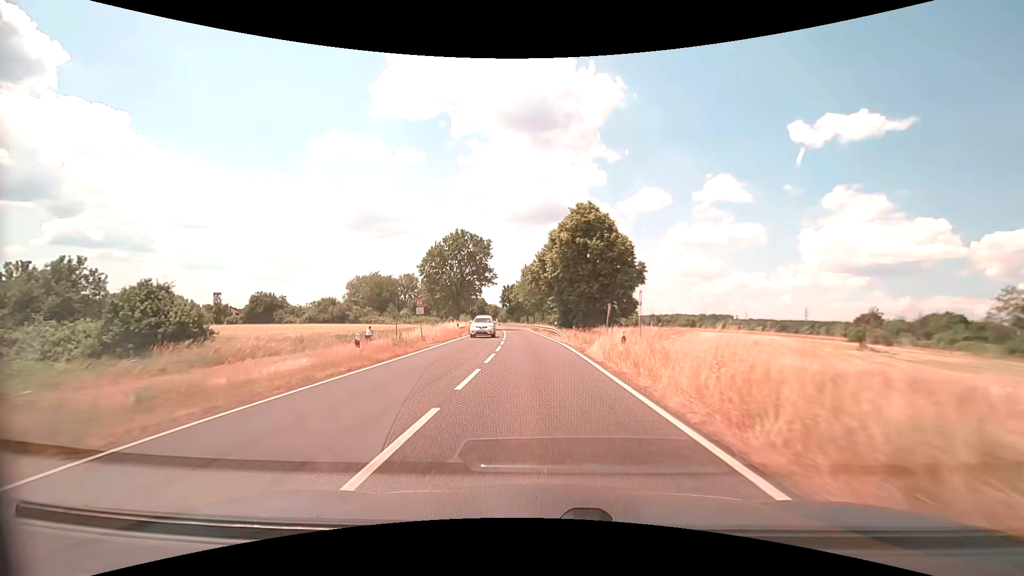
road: primary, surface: asphalt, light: Day
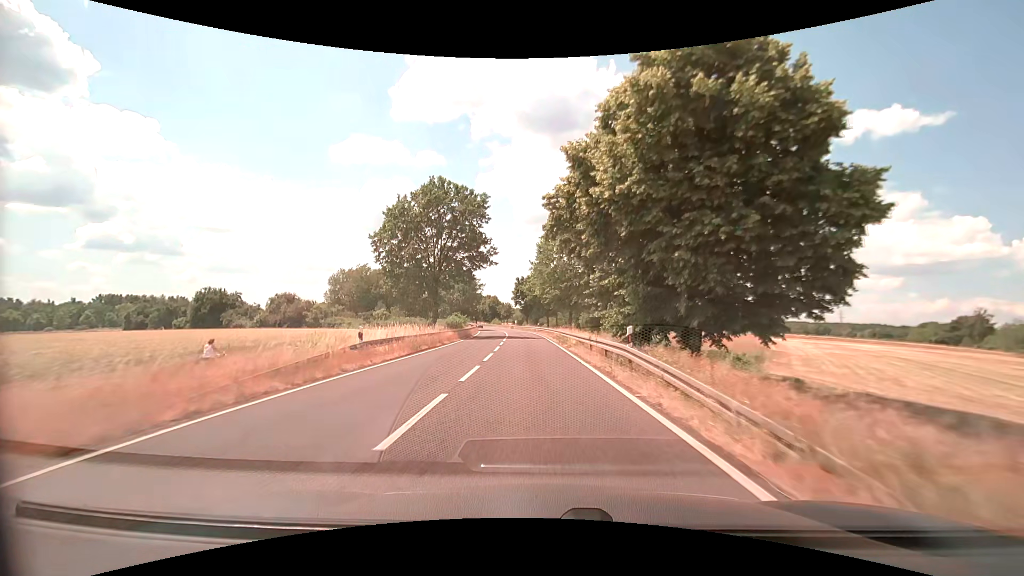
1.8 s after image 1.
(-0.6, +28.6) m; -2°
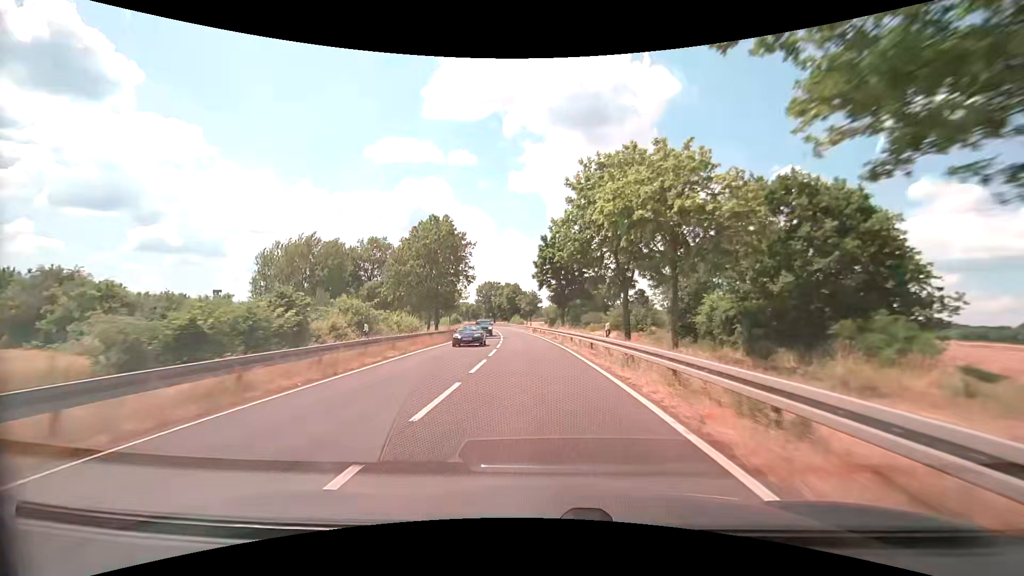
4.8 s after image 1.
(-1.5, +47.7) m; -4°
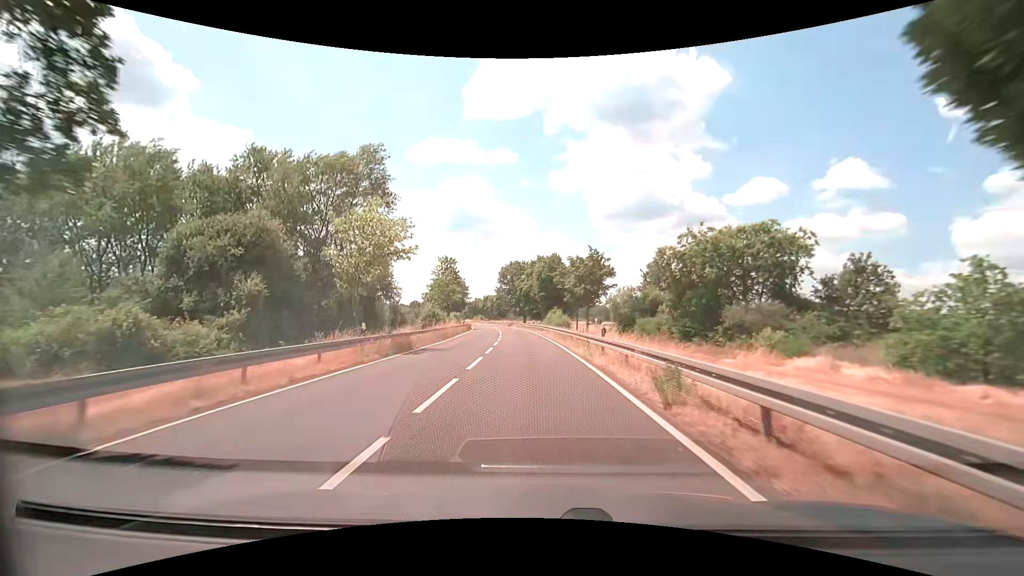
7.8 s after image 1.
(-2.1, +47.9) m; -5°
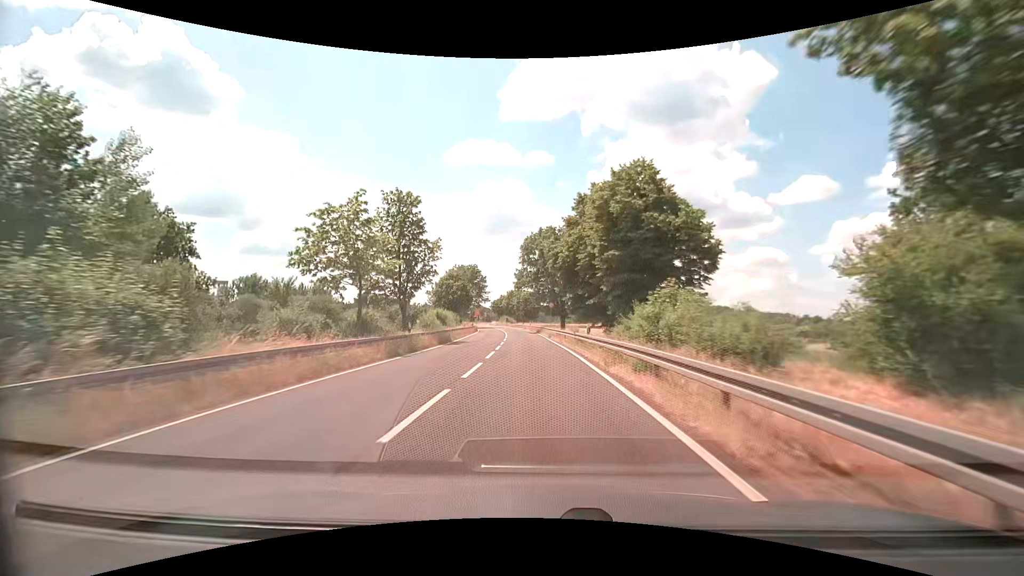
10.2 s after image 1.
(-1.5, +38.6) m; -4°
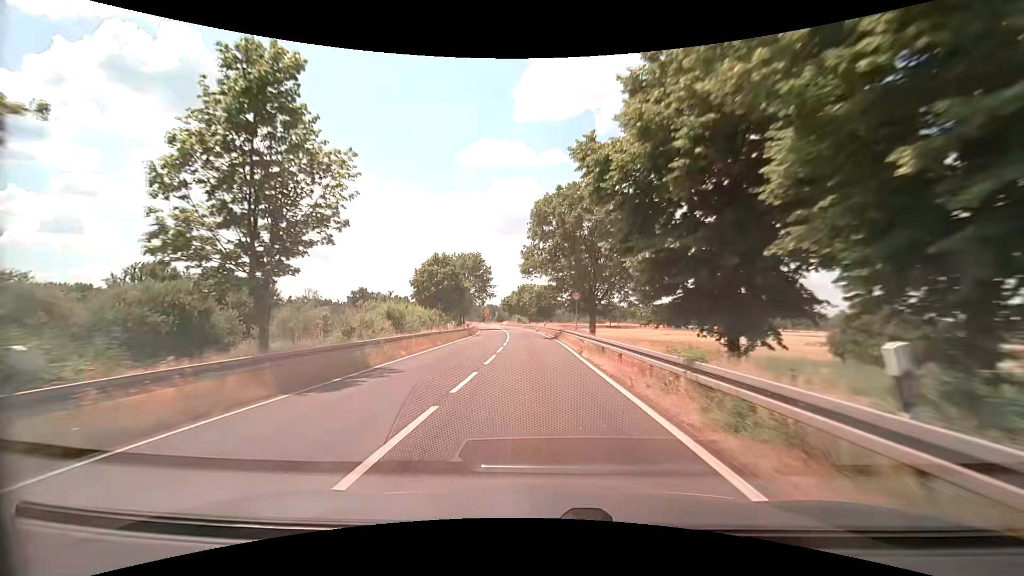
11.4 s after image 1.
(-0.4, +19.4) m; -2°
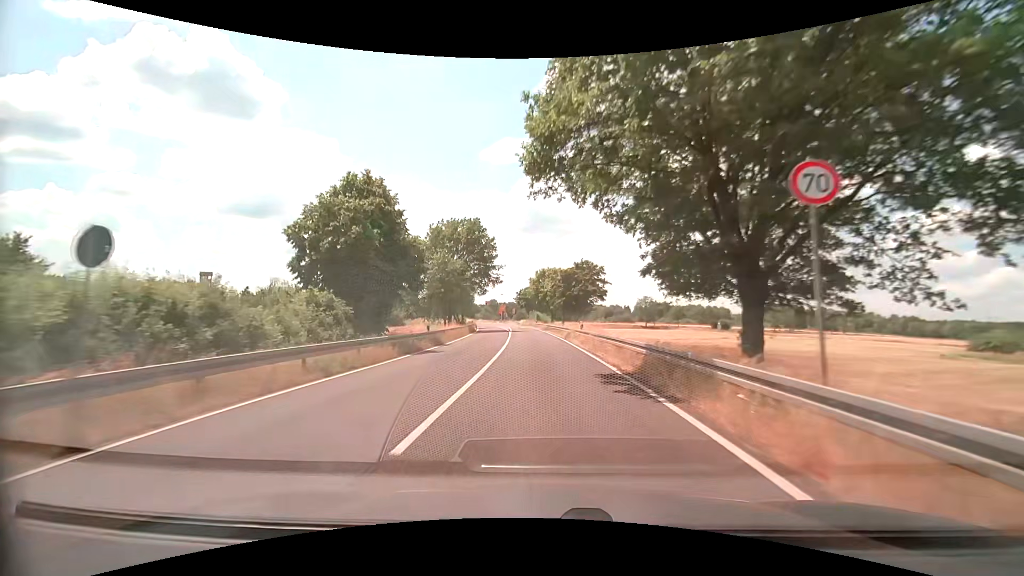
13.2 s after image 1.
(-0.7, +29.1) m; -3°
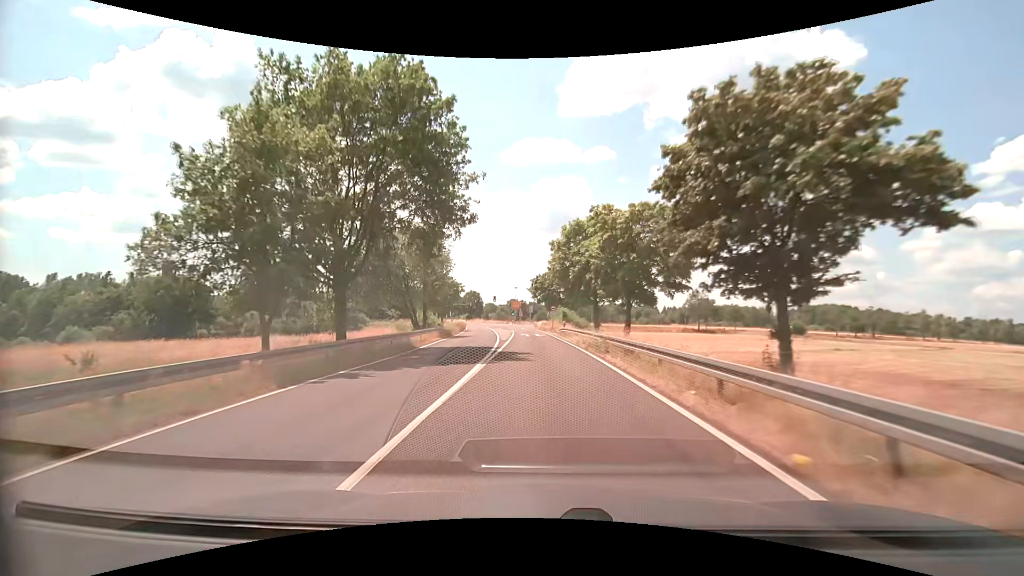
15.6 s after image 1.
(-0.9, +37.8) m; -3°
(0, +10) (0, +20) (0, +30) (-1, +40) (-1, +50) (-3, +60) (-4, +70) (-6, +80) (-8, +89) (-10, +99) m
